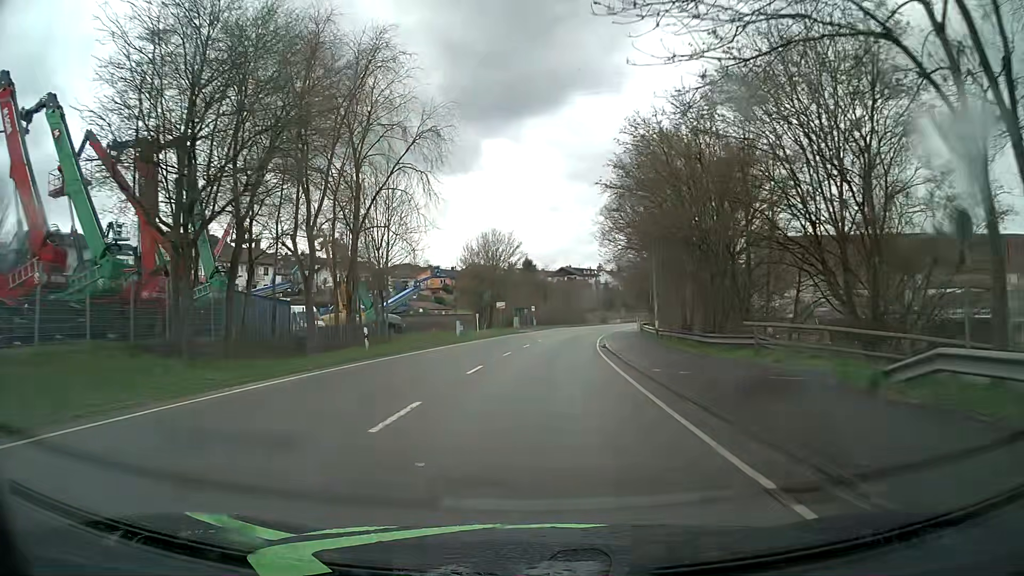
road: primary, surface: asphalt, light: Day
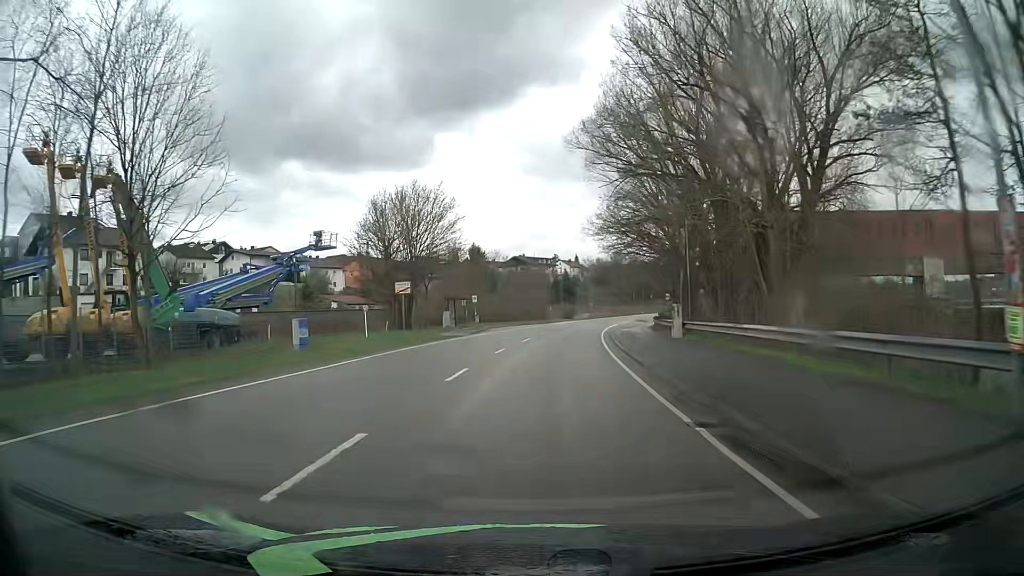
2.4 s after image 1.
(+1.0, +30.4) m; +4°
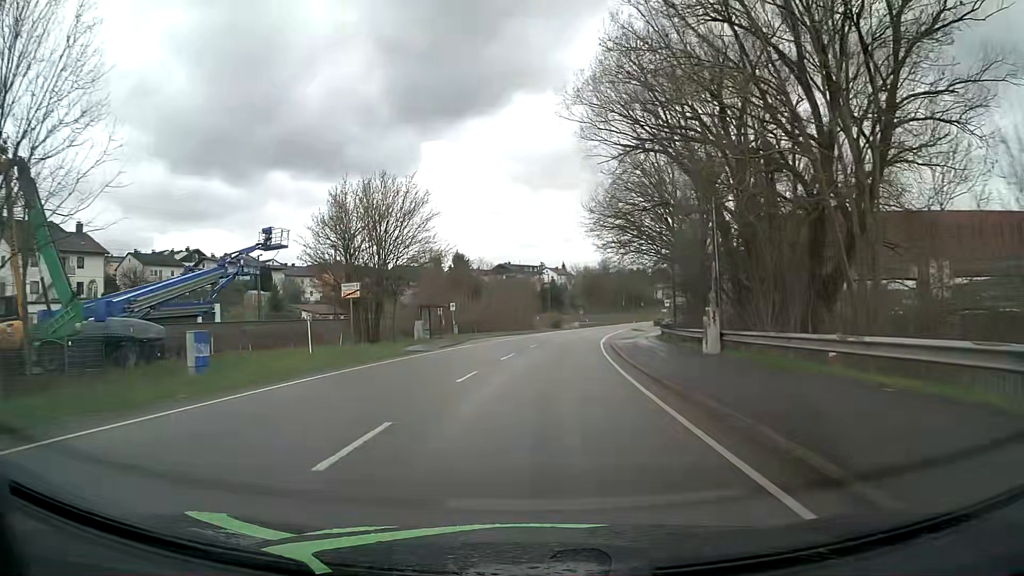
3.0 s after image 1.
(+0.1, +7.6) m; +1°
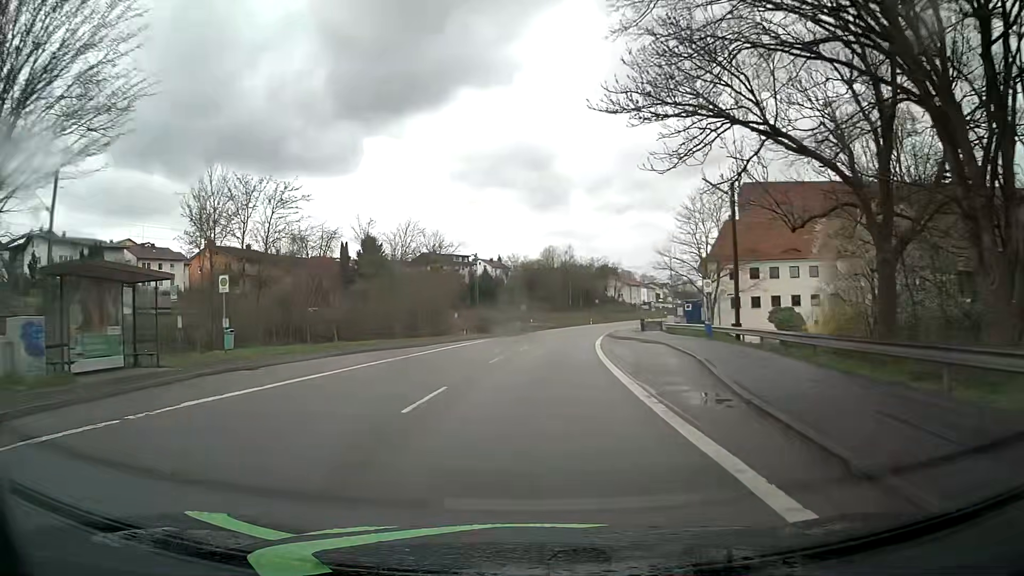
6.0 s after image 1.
(+1.9, +38.0) m; +5°
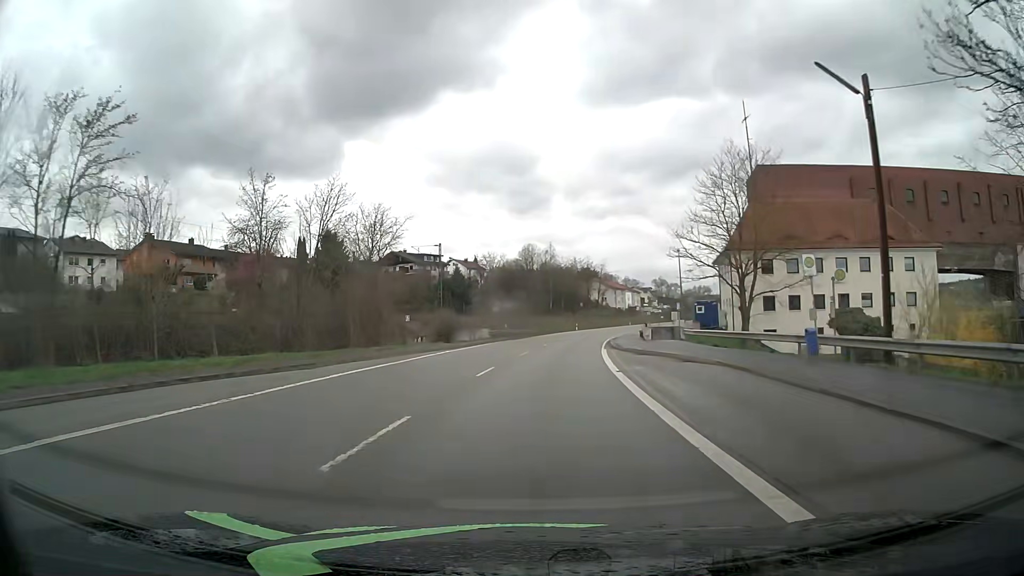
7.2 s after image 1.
(+0.4, +16.1) m; +3°
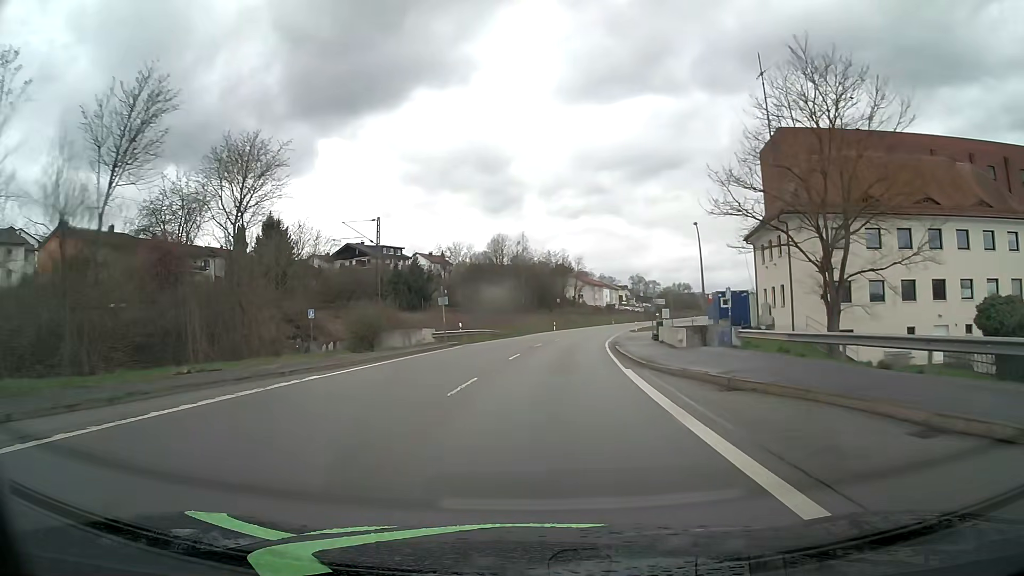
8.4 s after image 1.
(+0.3, +18.0) m; +2°
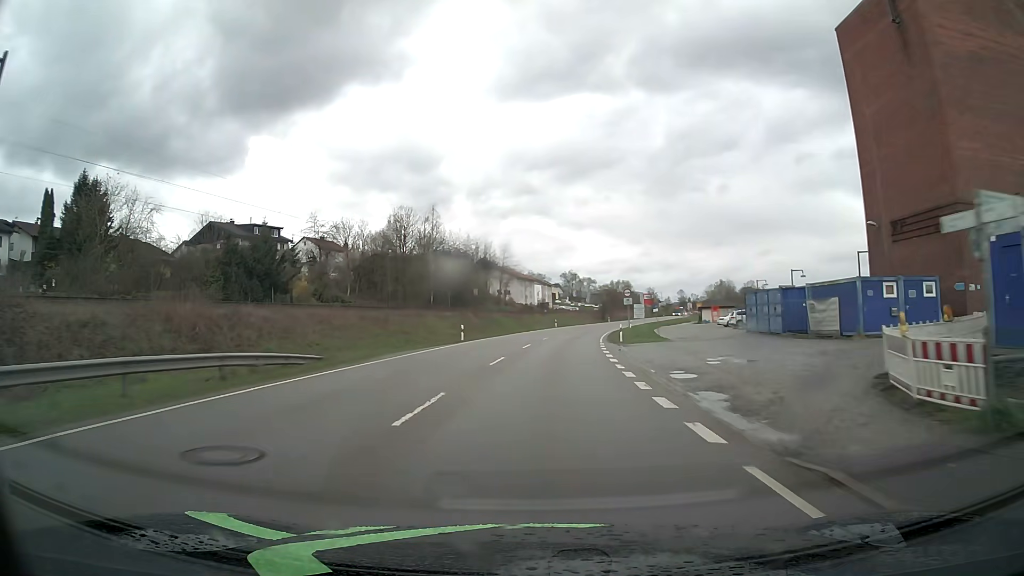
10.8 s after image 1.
(+2.2, +39.8) m; +6°
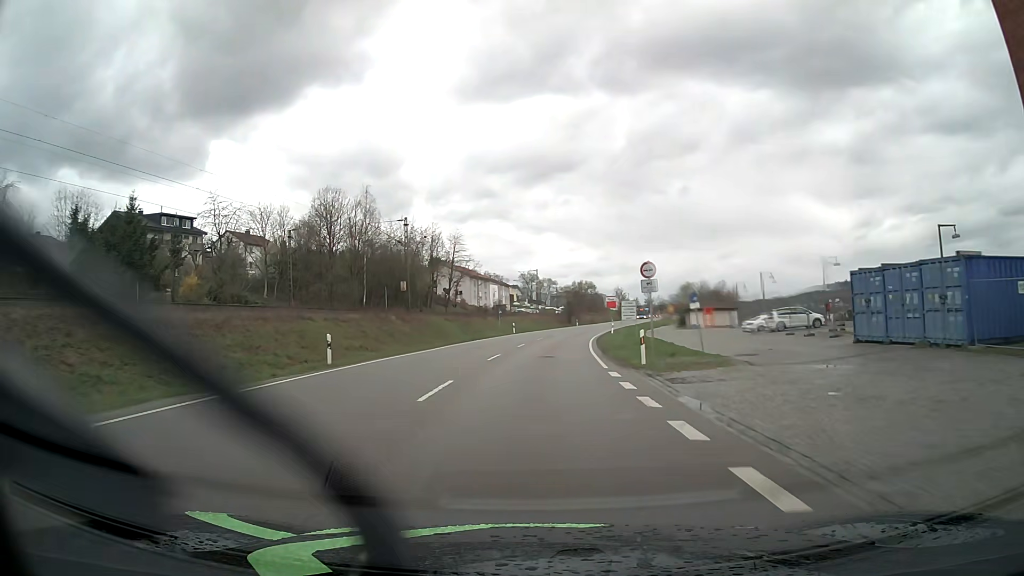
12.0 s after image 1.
(+0.7, +21.3) m; +4°
(0, +10) (0, +20) (+1, +30) (+2, +40) (+3, +50) (+4, +60) (+5, +70) (+7, +80) (+9, +89) (+11, +99) m
